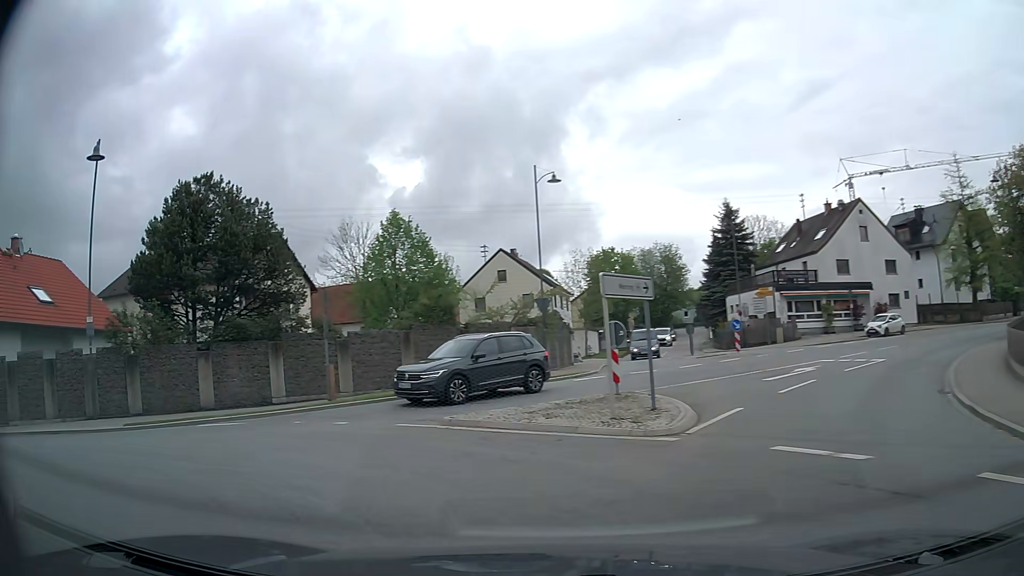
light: Day
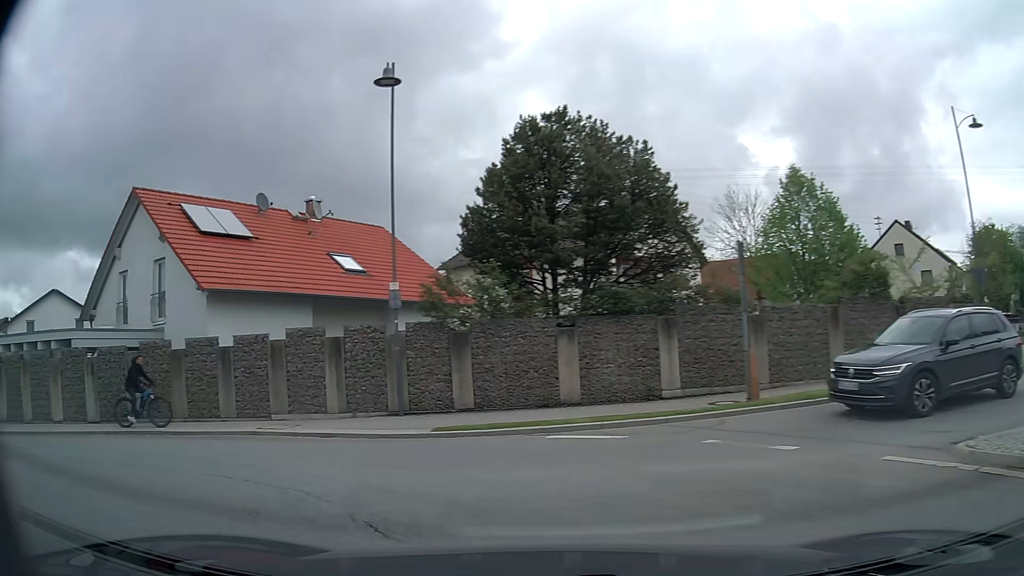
(-1.5, +5.4) m; -33°
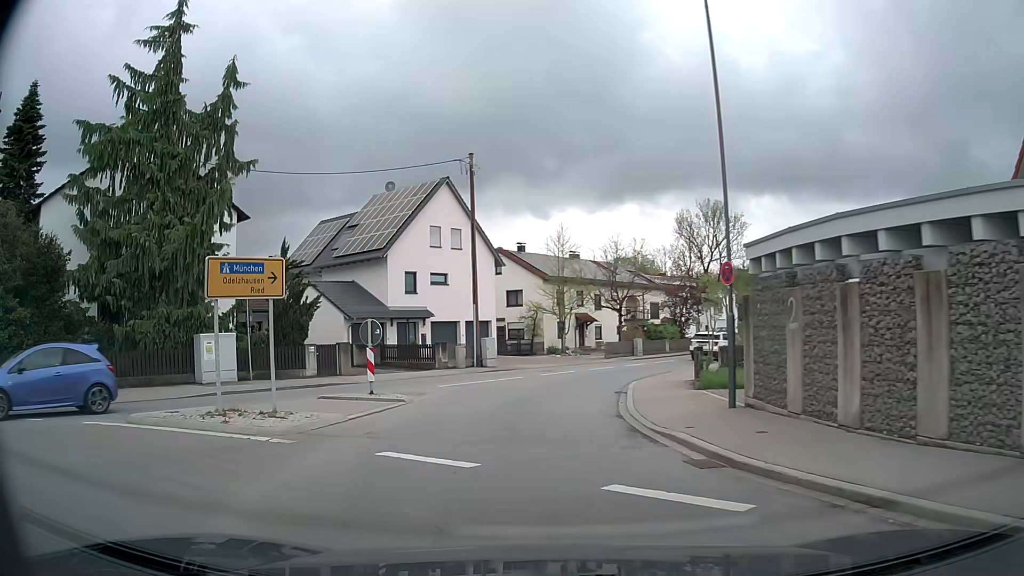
(-9.2, +10.5) m; -73°
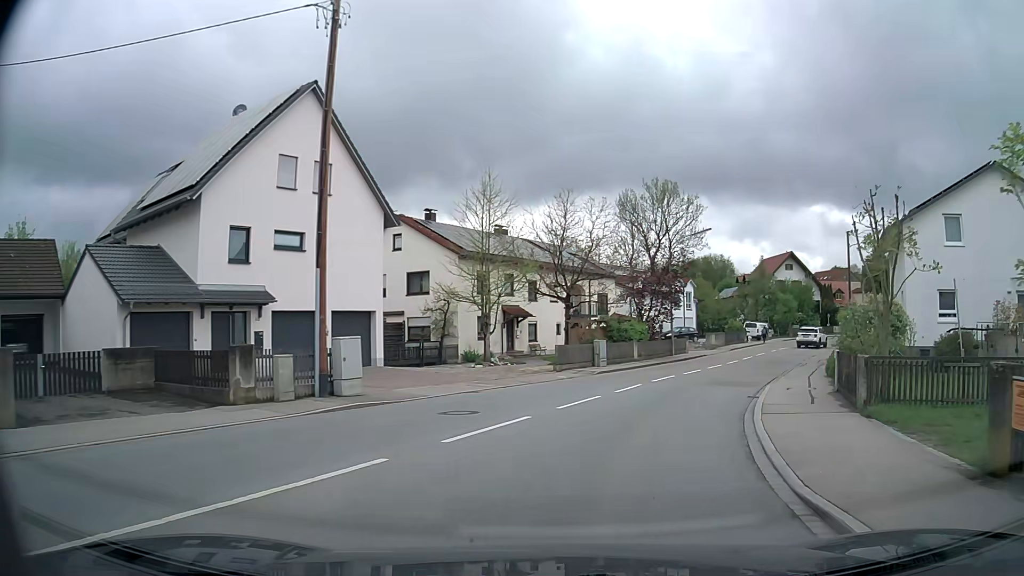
(-0.3, +16.7) m; +7°
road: secondary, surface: asphalt
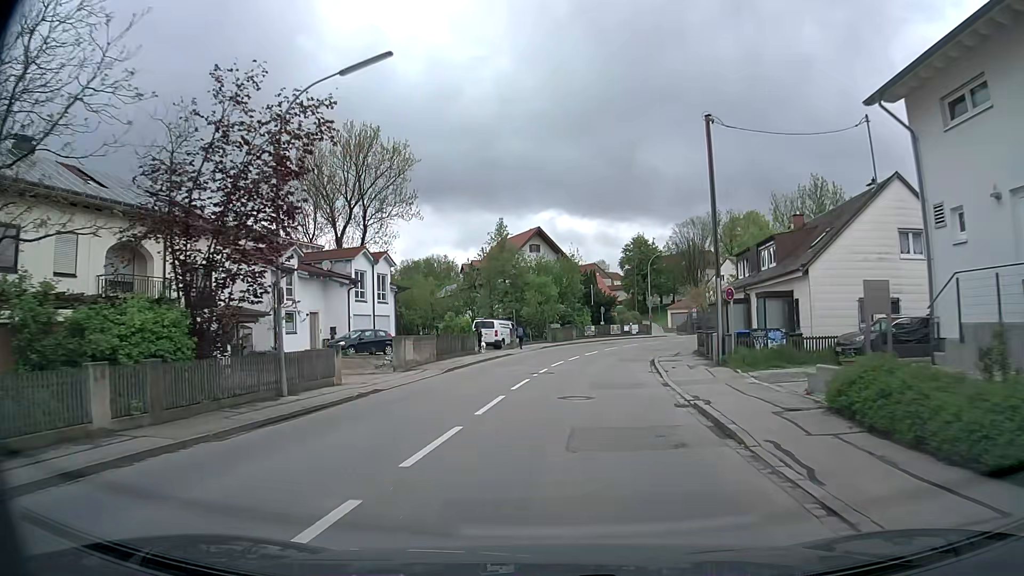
(+7.3, +27.3) m; +23°
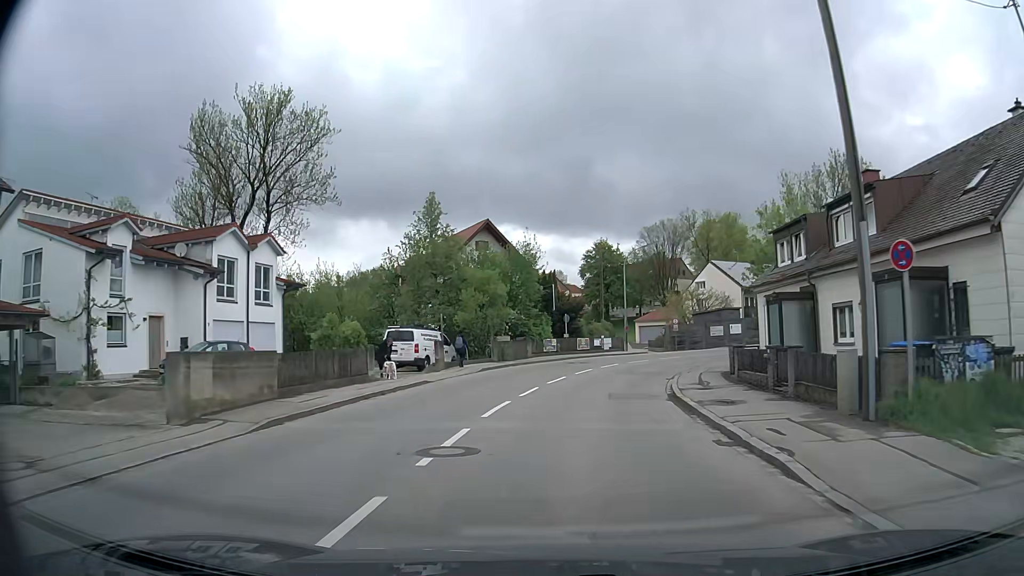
(+0.4, +13.6) m; +4°
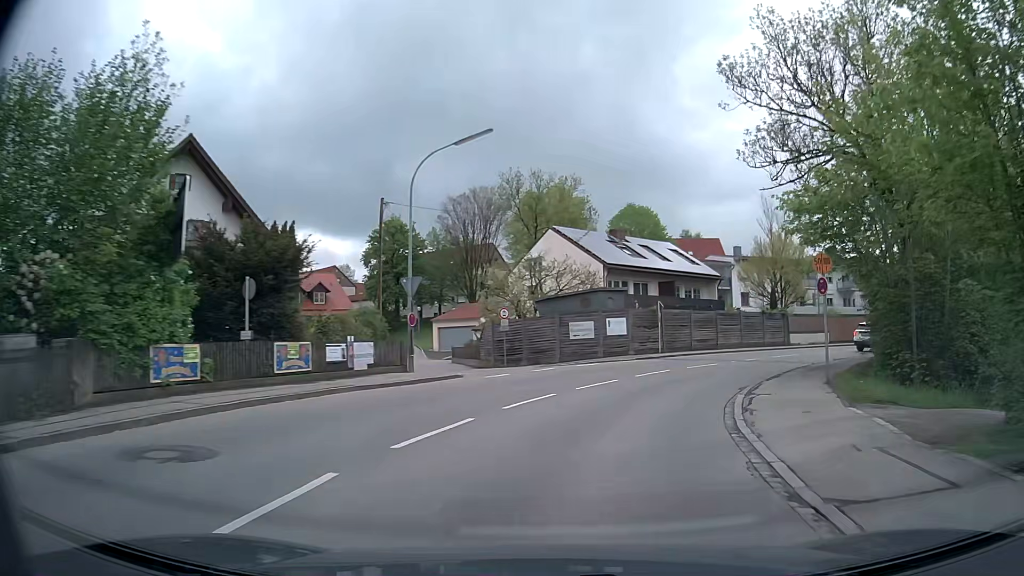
(+3.2, +27.2) m; +17°
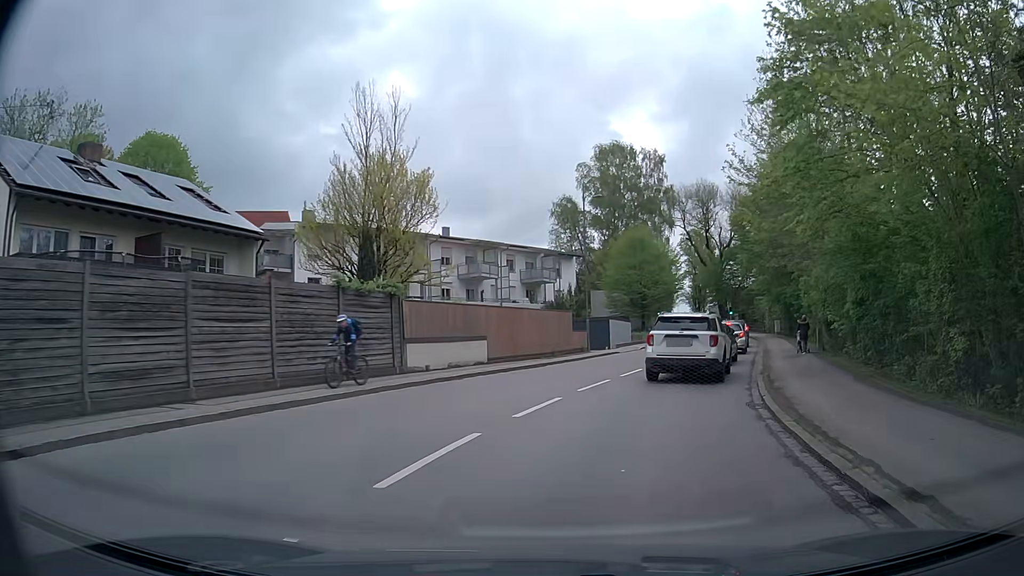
(+7.6, +26.1) m; +37°
